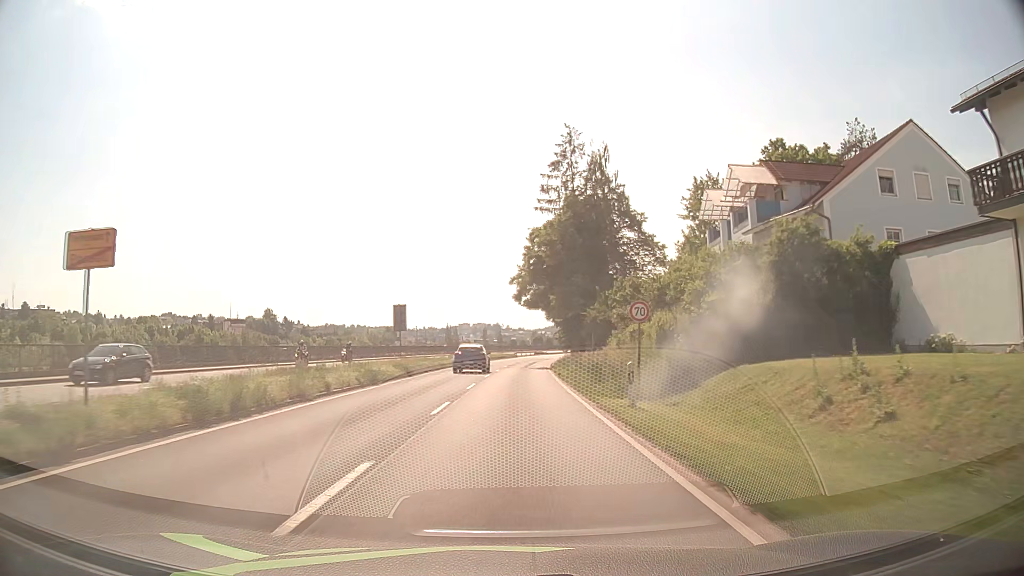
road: primary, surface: asphalt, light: Day
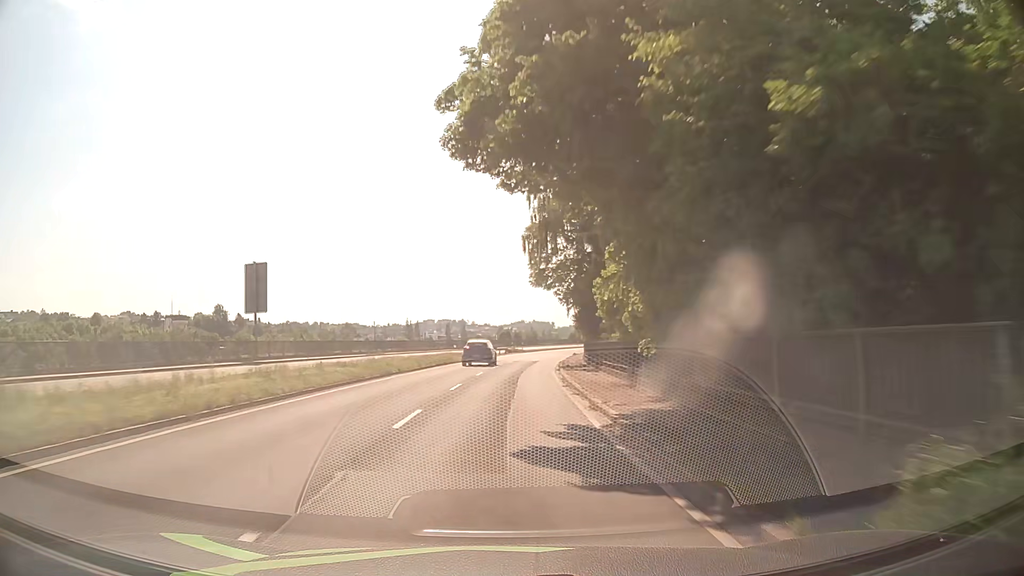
(+0.9, +39.9) m; +3°
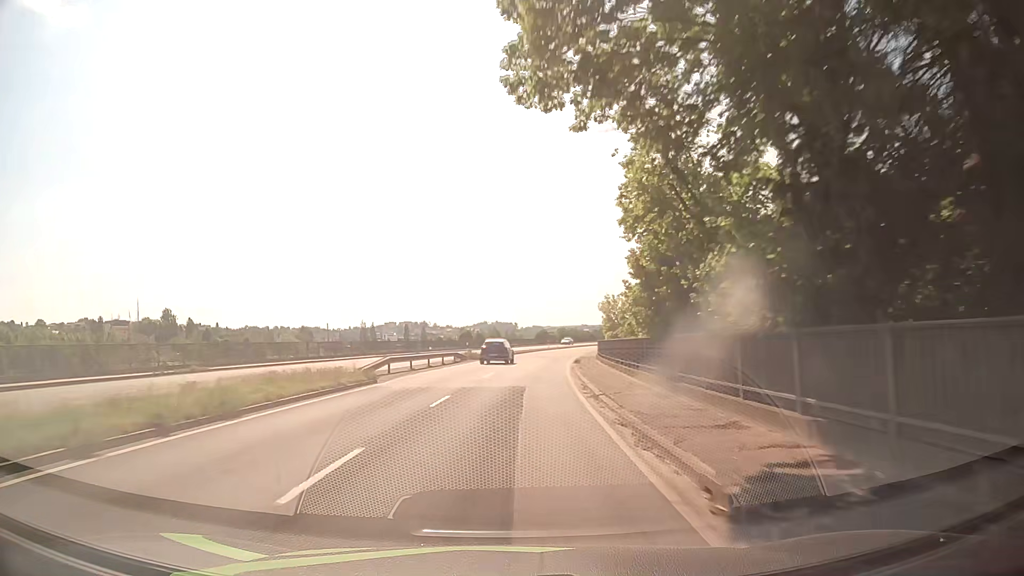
(+0.6, +32.2) m; +2°
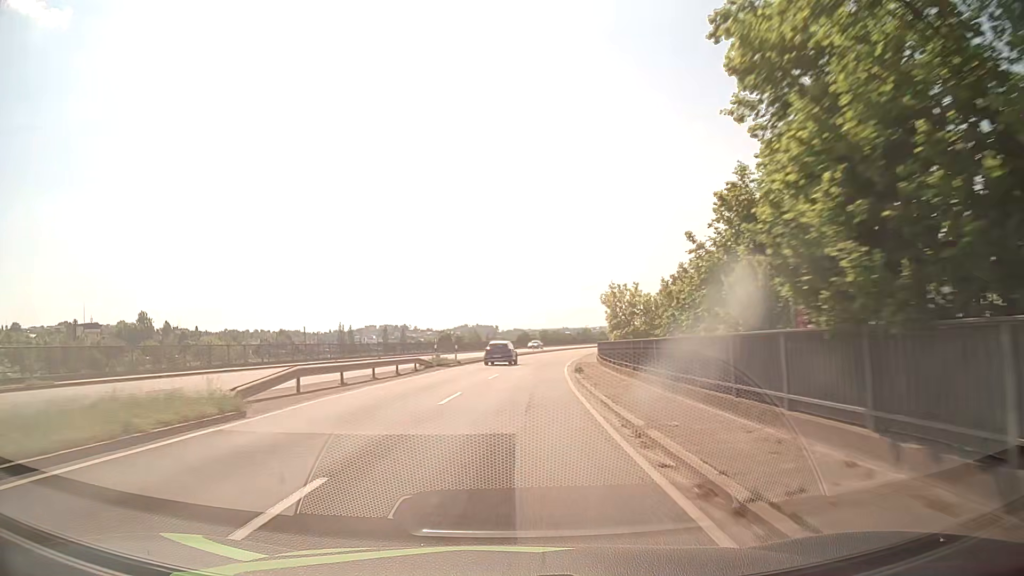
(+0.2, +10.9) m; +2°
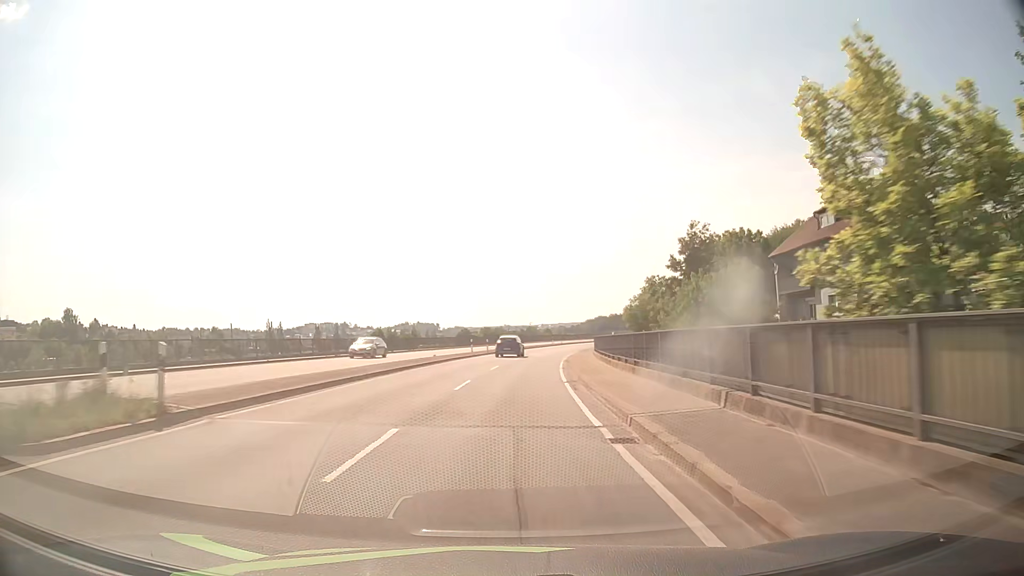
(+1.5, +32.9) m; +5°
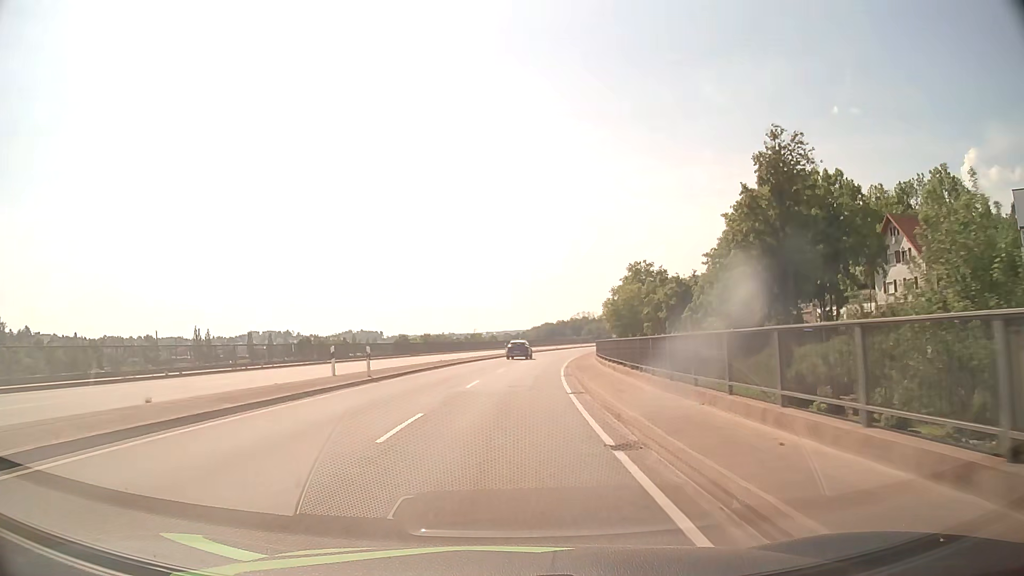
(+1.3, +33.1) m; +5°
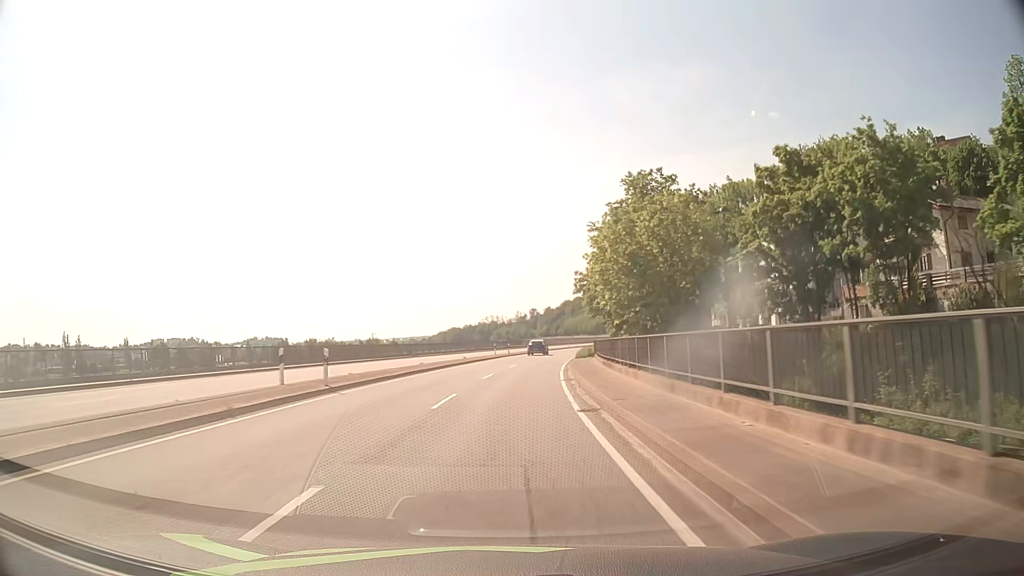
(+3.8, +54.3) m; +8°
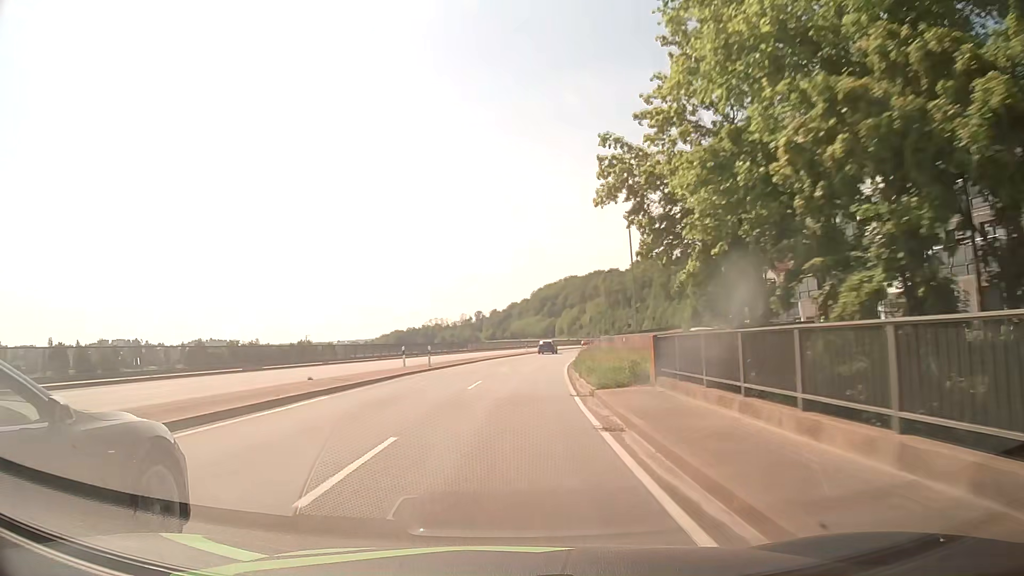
(+1.2, +32.8) m; +4°
(0, +10) (+1, +20) (+1, +30) (+2, +40) (+3, +50) (+5, +60) (+6, +70) (+8, +79) (+10, +89) (+13, +99) m
